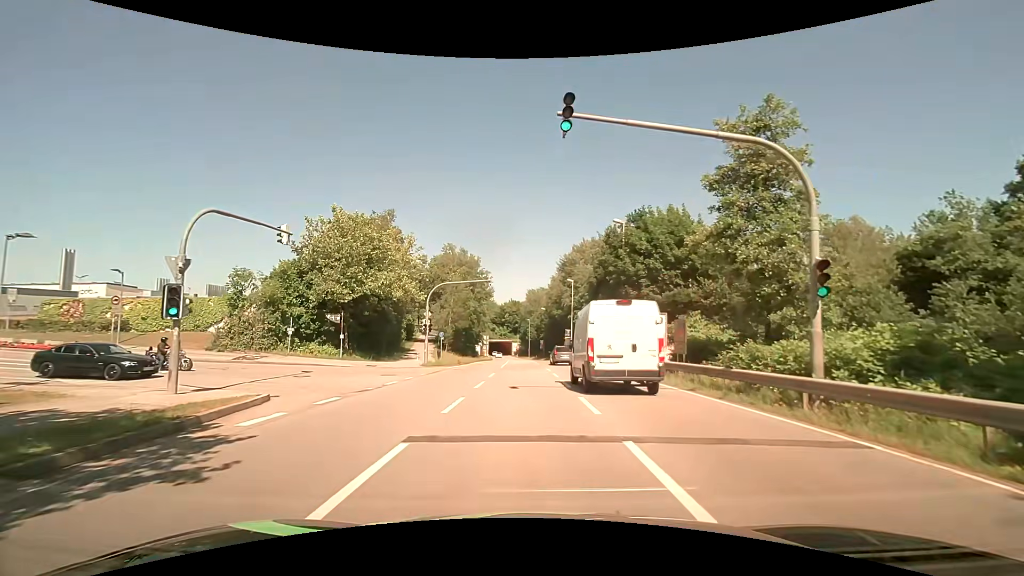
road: secondary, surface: asphalt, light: Day
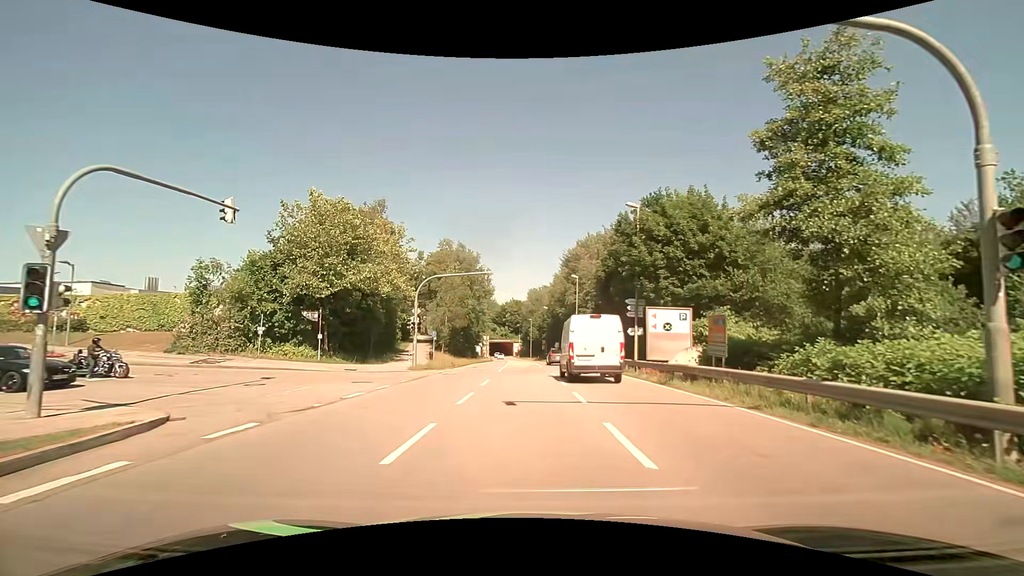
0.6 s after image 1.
(0.0, +4.0) m; -1°
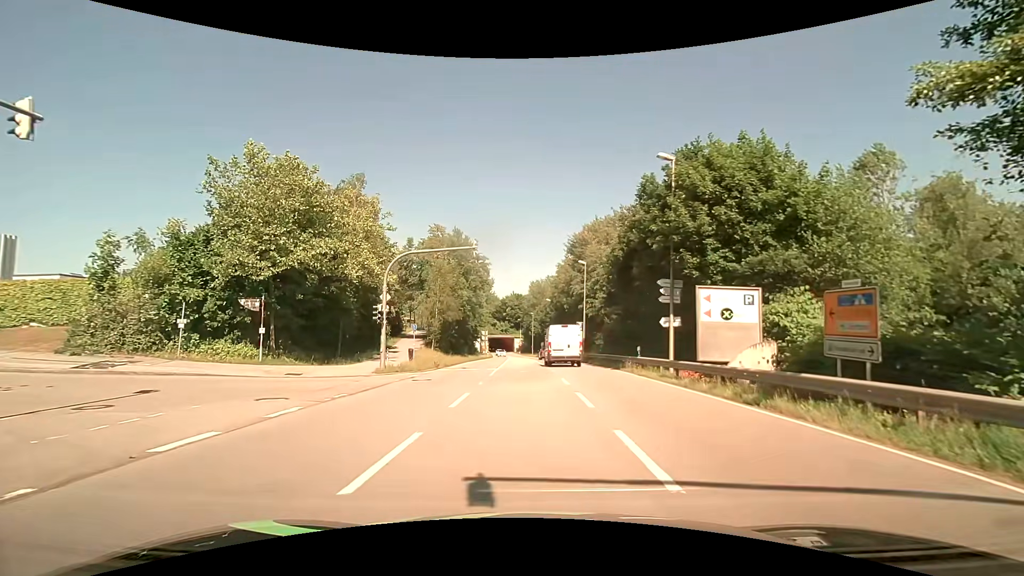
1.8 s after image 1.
(0.0, +7.0) m; 0°
(0, +10) (-6, +18) (-15, +18) (-25, +18) (-35, +19) (-45, +19) (-55, +19) (-65, +18) (-75, +18) (-85, +17) m
